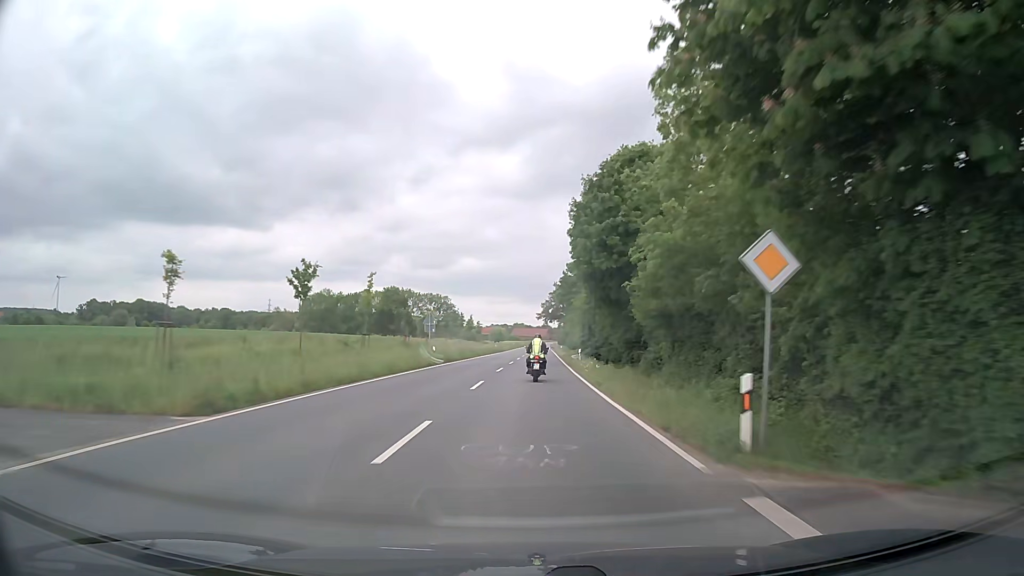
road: secondary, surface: asphalt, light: Day
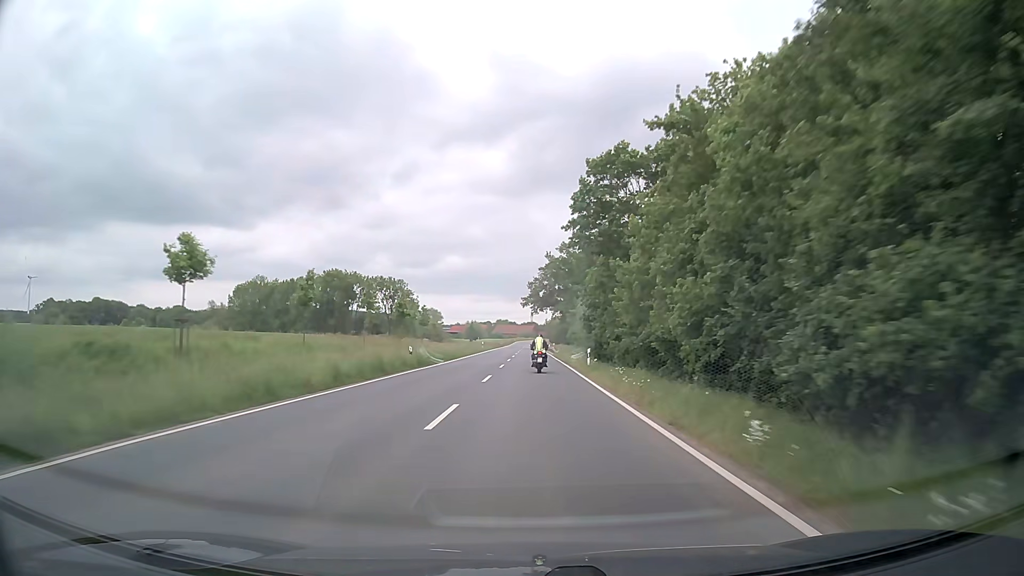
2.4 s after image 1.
(+0.7, +57.5) m; +1°
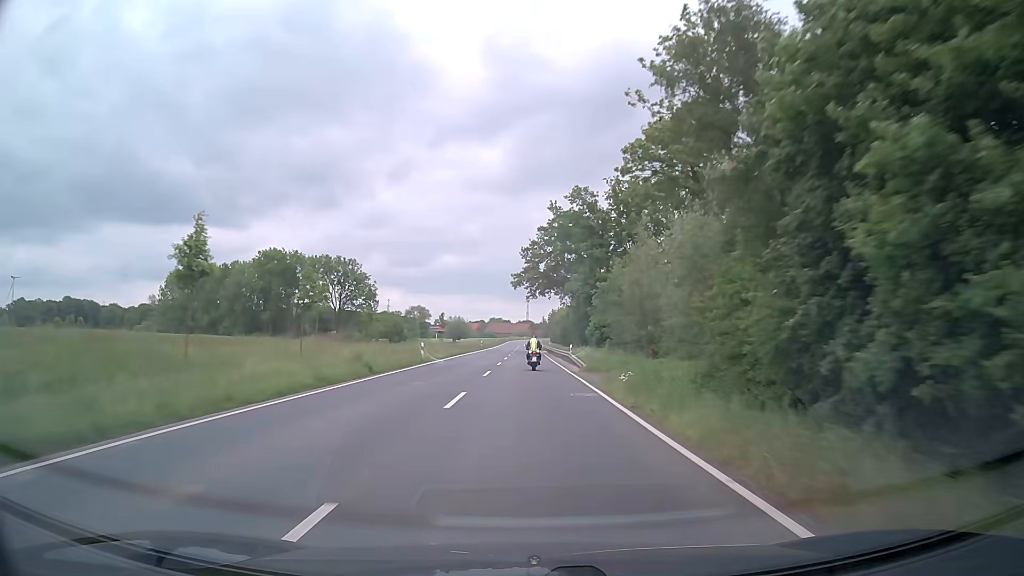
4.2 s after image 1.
(+0.3, +44.9) m; 0°
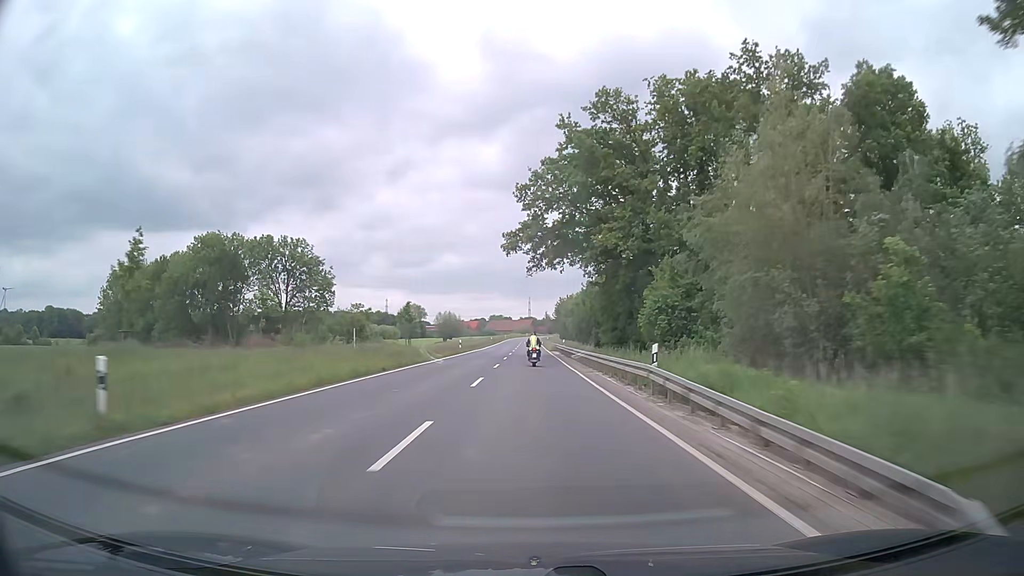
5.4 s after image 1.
(0.0, +30.7) m; 0°
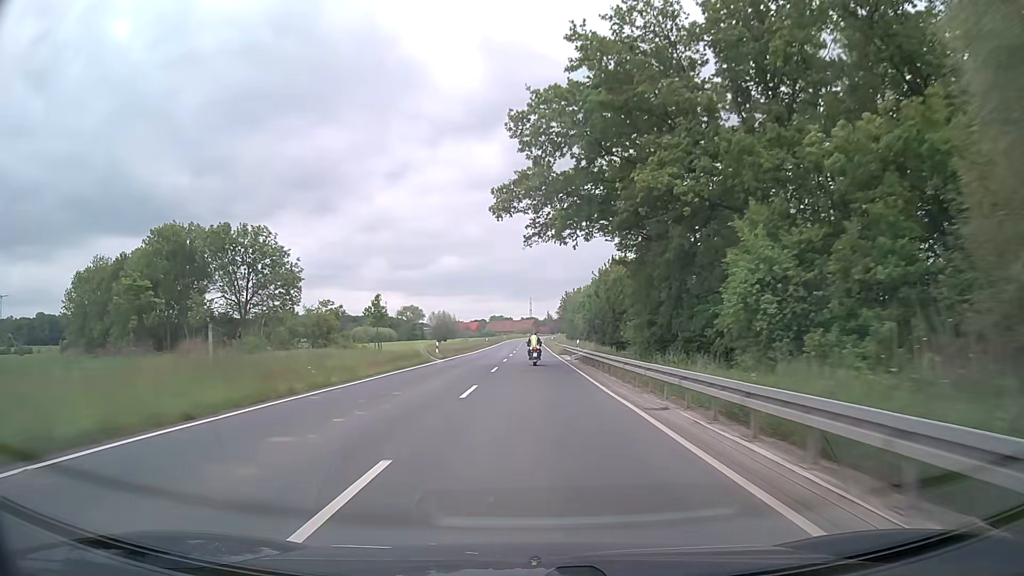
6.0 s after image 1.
(0.0, +15.6) m; 0°
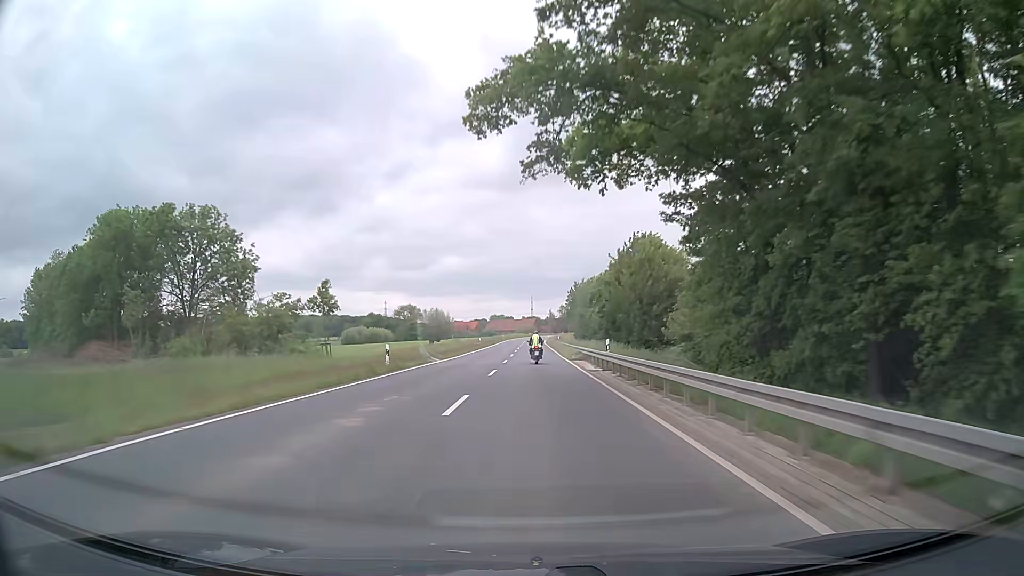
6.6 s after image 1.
(-0.1, +15.7) m; 0°
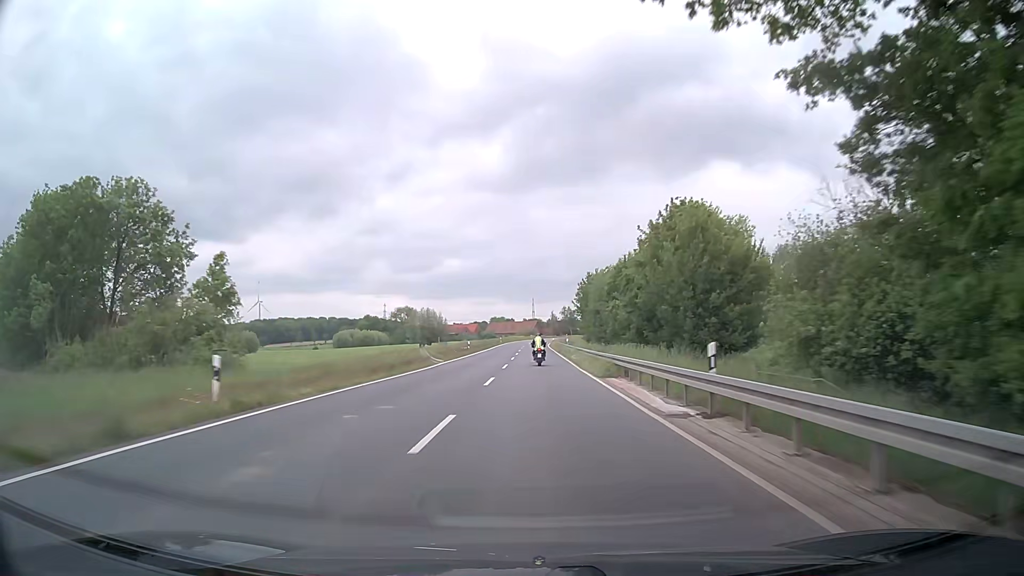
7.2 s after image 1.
(0.0, +15.8) m; 0°
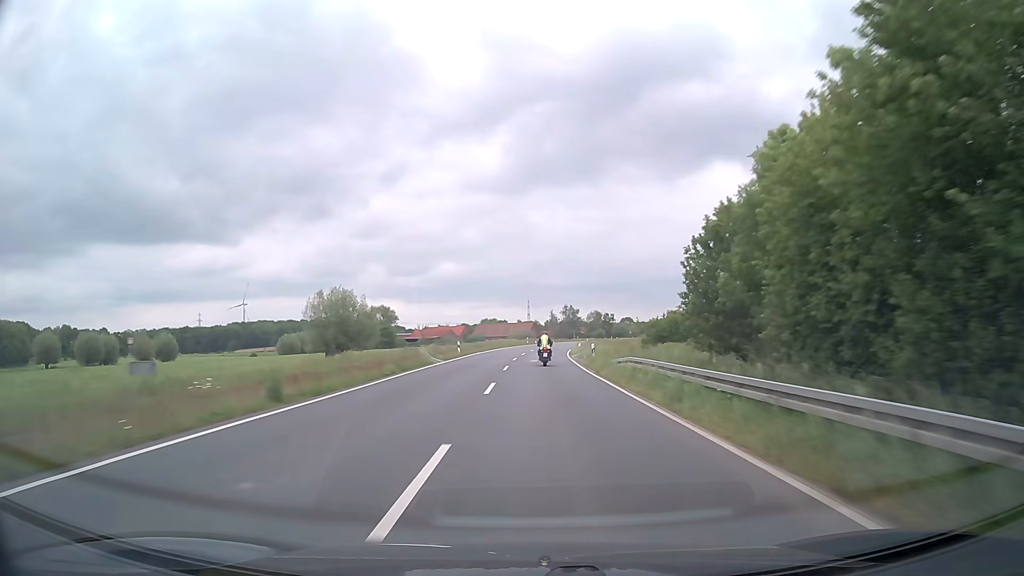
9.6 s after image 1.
(+0.1, +63.5) m; +1°
(0, +10) (0, +20) (0, +30) (+1, +40) (+1, +50) (+2, +60) (+2, +70) (+3, +80) (+4, +90) (+6, +100) m
